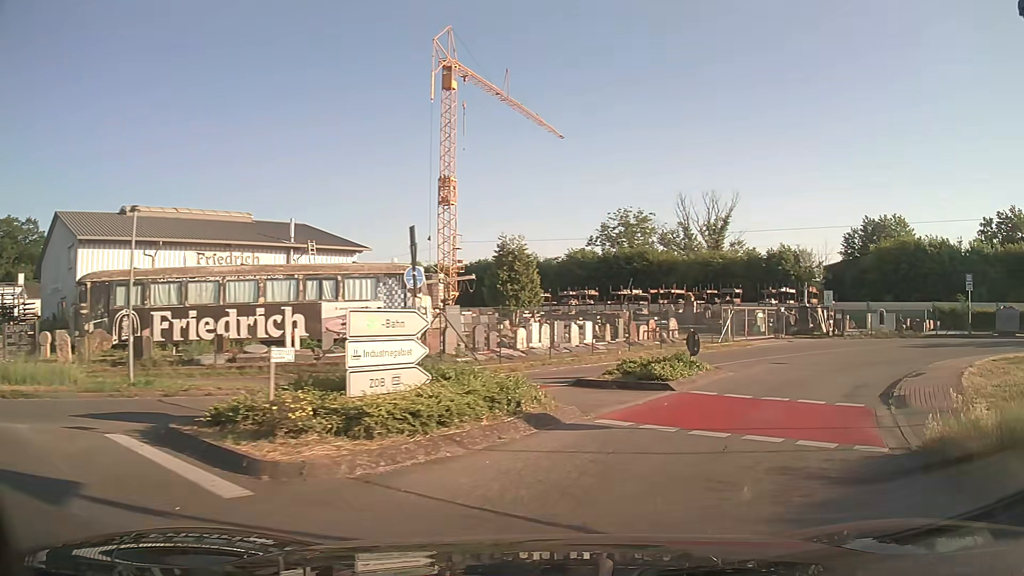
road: unclassified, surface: asphalt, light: Day
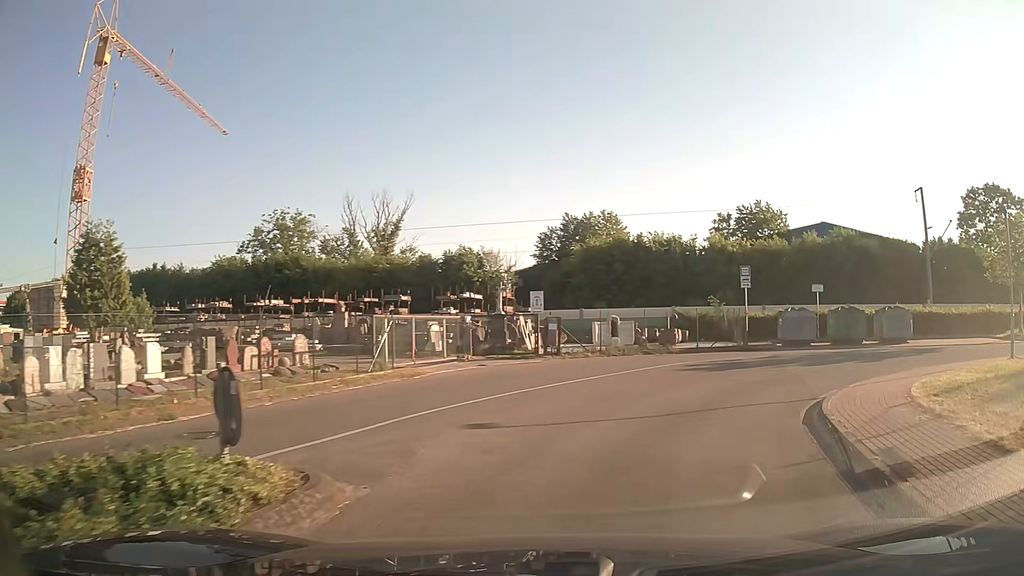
(+2.7, +10.7) m; +27°
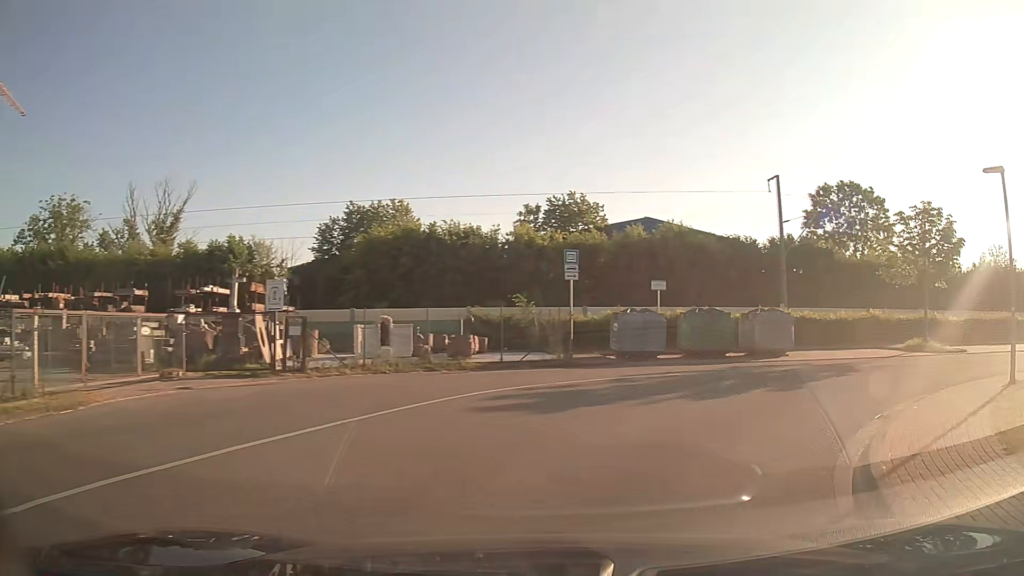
(+1.1, +7.7) m; +17°
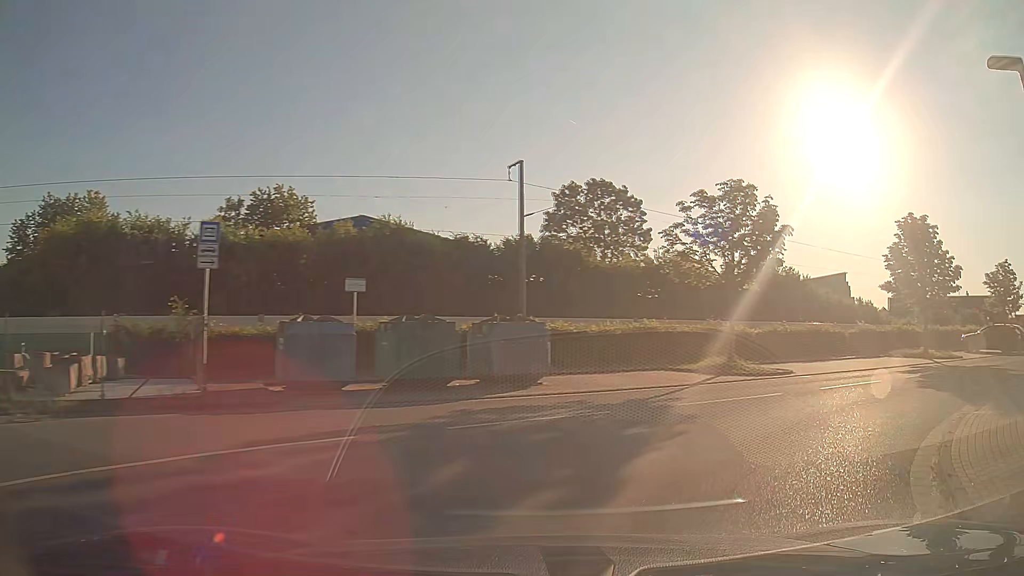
(+1.6, +7.5) m; +25°
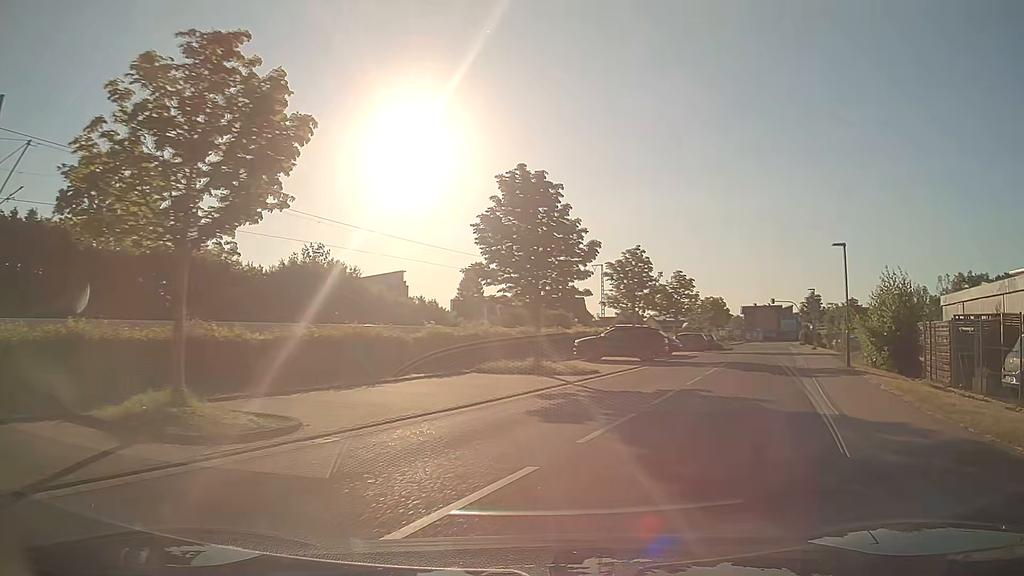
(+3.7, +10.7) m; +38°
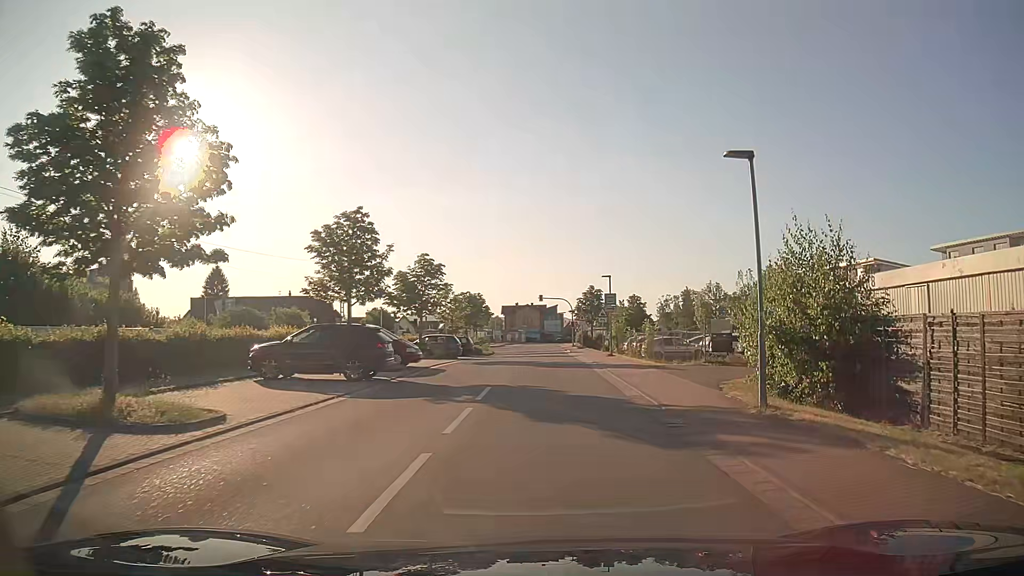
(+2.6, +12.2) m; +19°
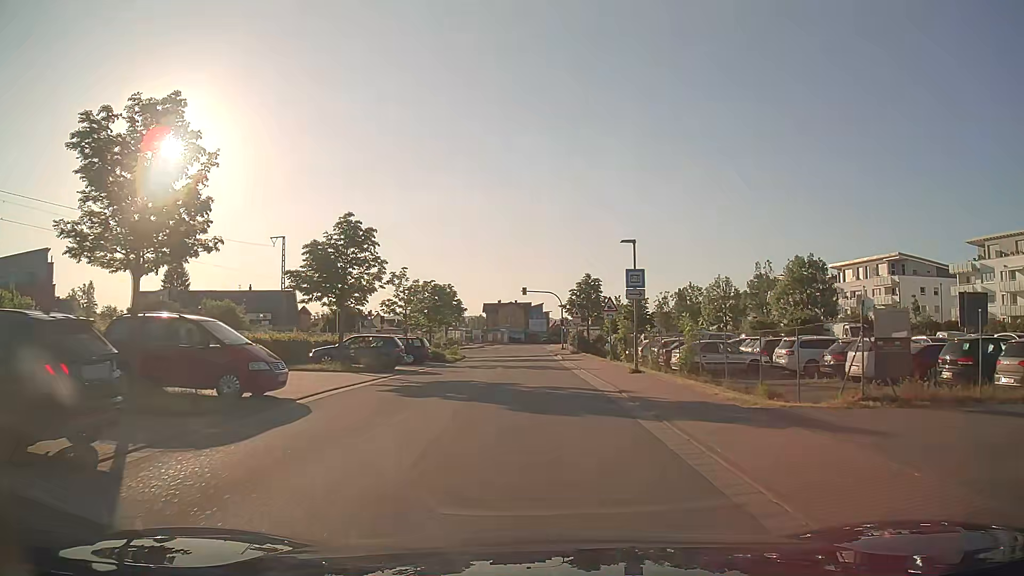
(+0.2, +13.8) m; +1°
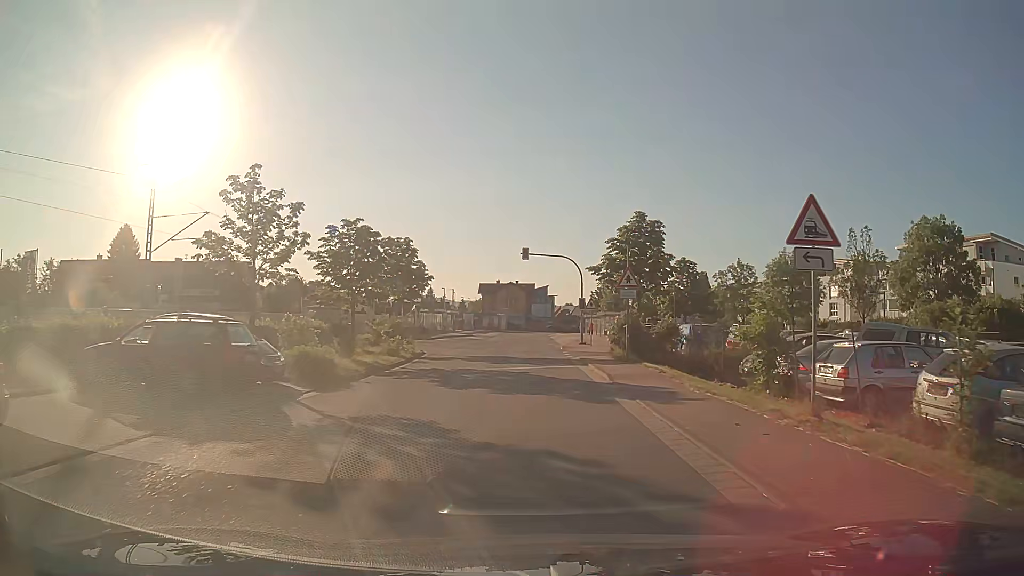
(-0.1, +23.8) m; 0°
(0, +10) (0, +20) (0, +30) (0, +40) (-2, +50) (-10, +56) (-20, +57) (-30, +58) (-40, +58) (-50, +58) m
